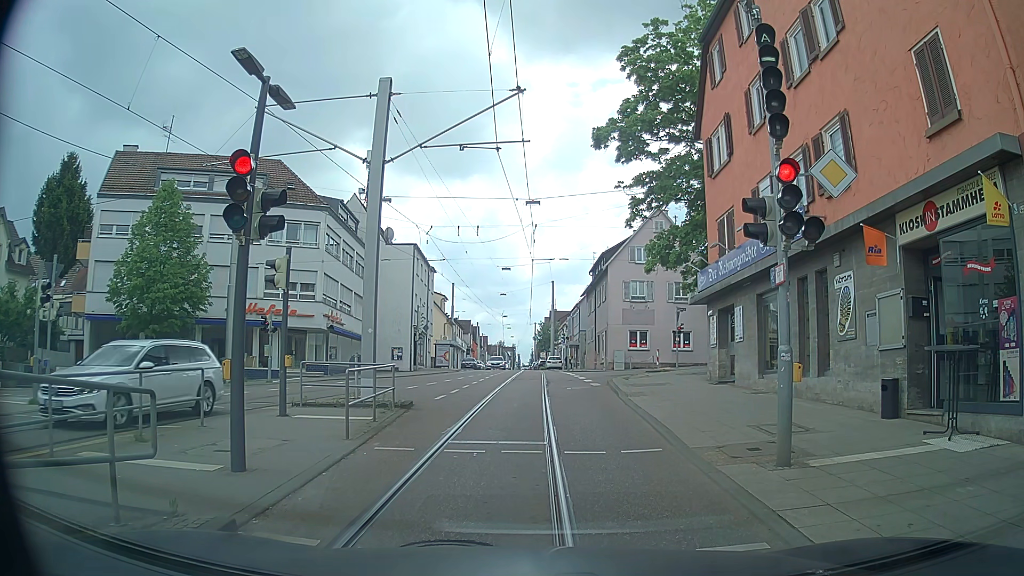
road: tertiary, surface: asphalt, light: Day
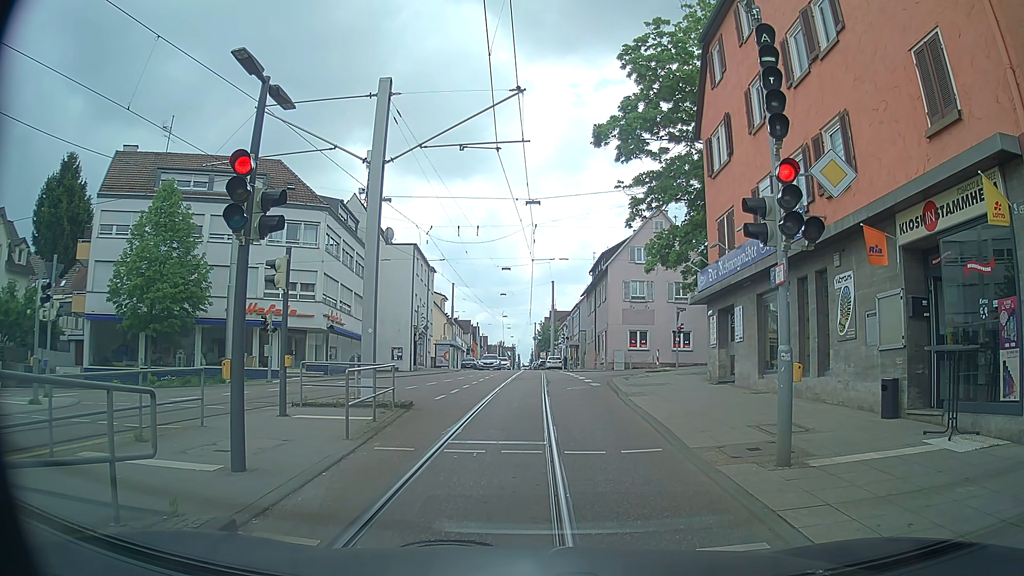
(0.0, 0.0) m; 0°
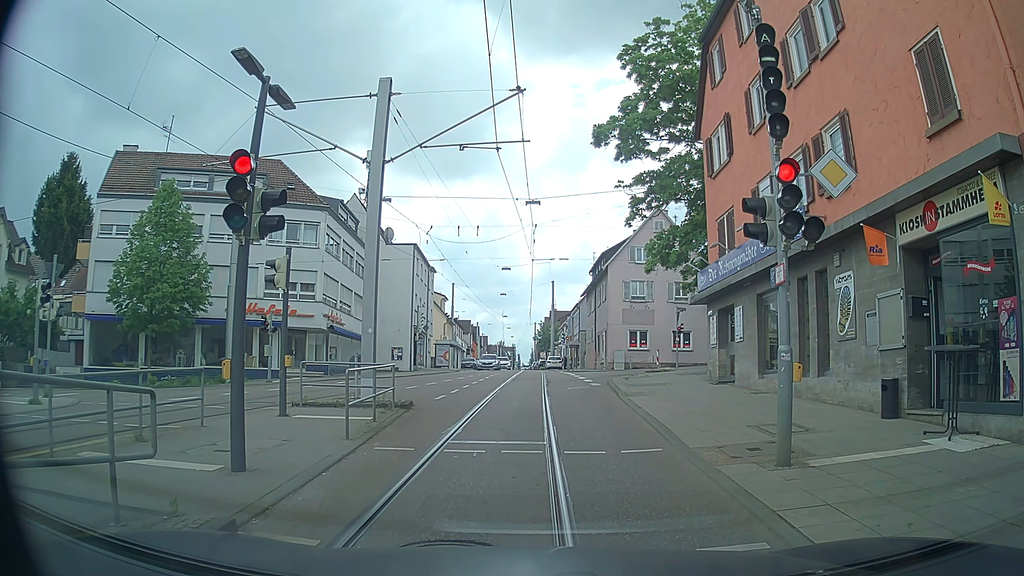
(0.0, 0.0) m; 0°
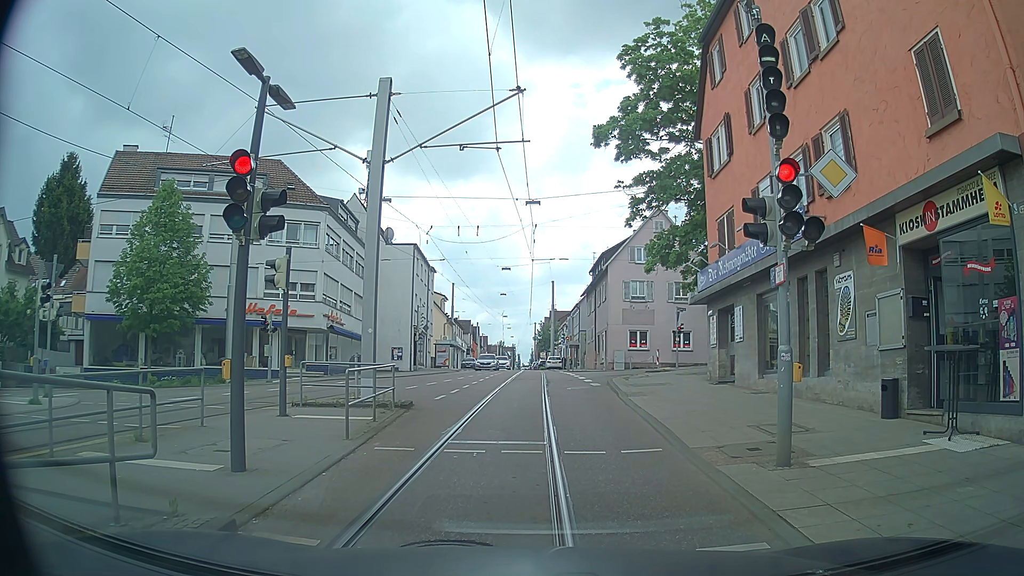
(0.0, 0.0) m; 0°
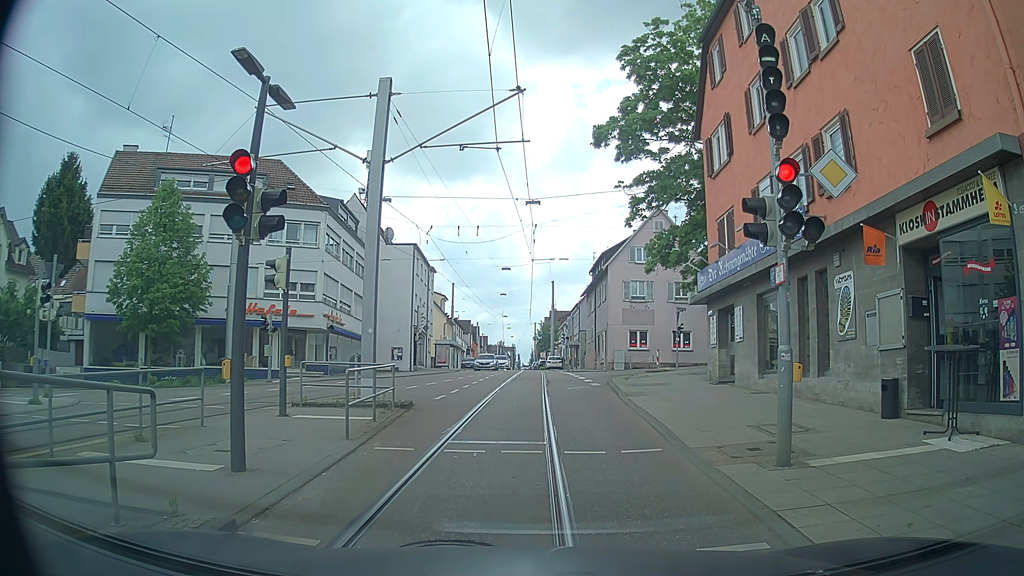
(0.0, 0.0) m; 0°
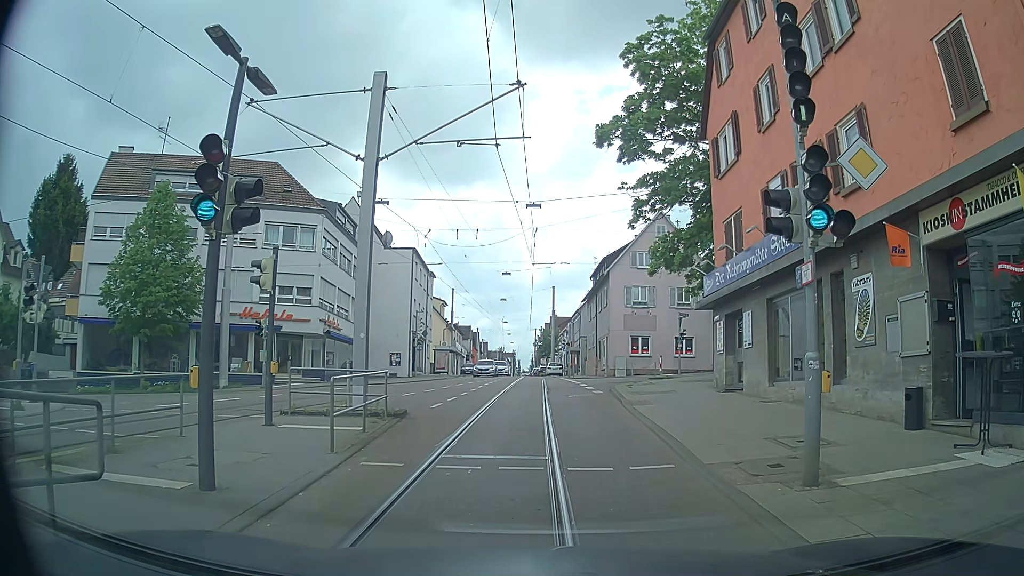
(0.0, +0.8) m; 0°
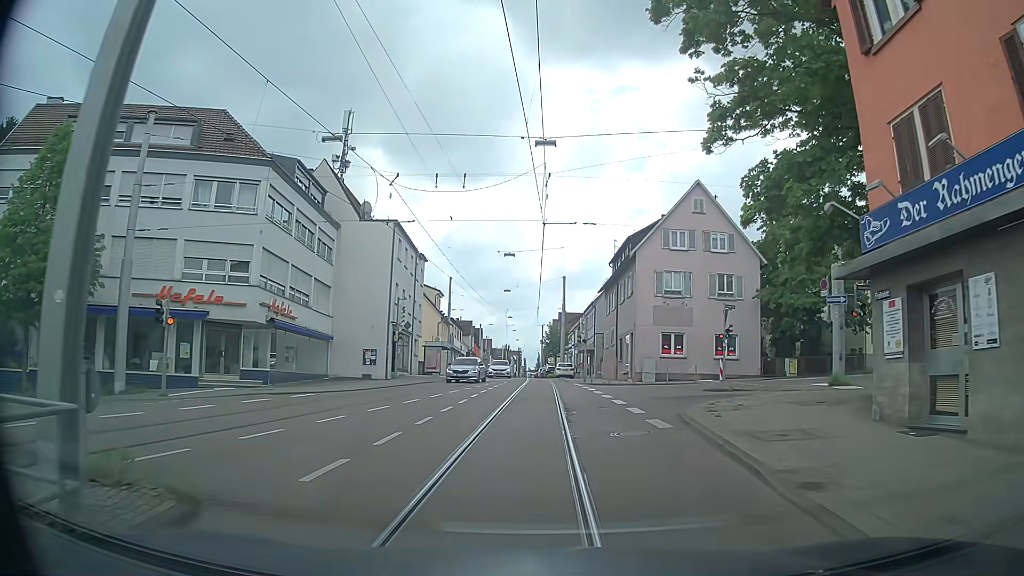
(+0.1, +10.3) m; +1°
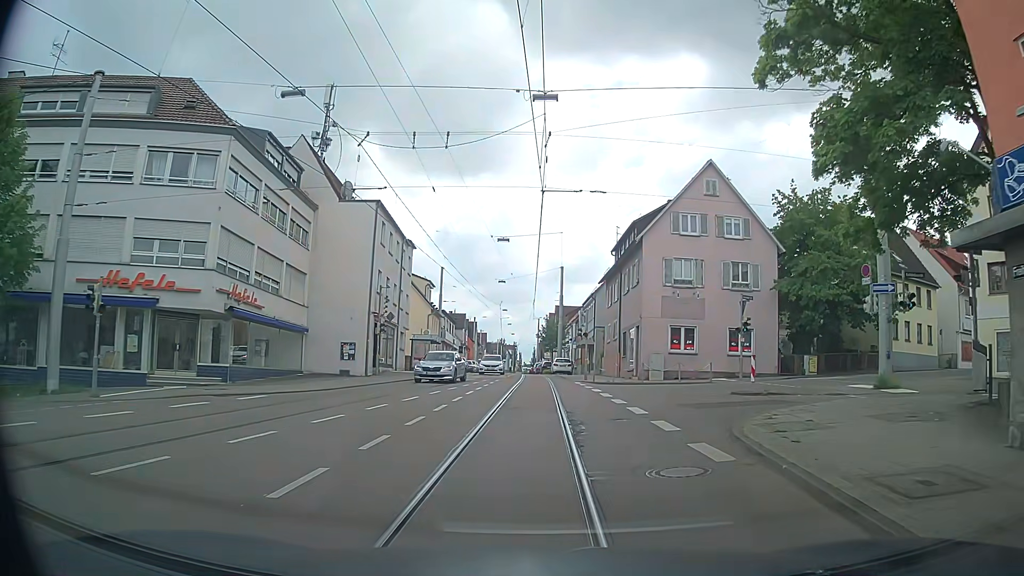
(0.0, +3.9) m; -1°
